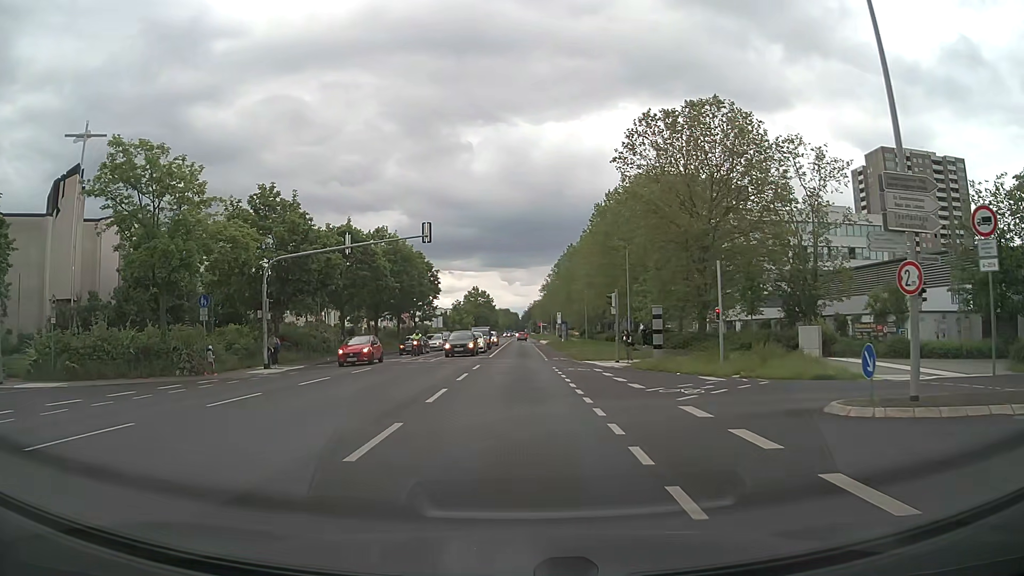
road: secondary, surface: asphalt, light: Day
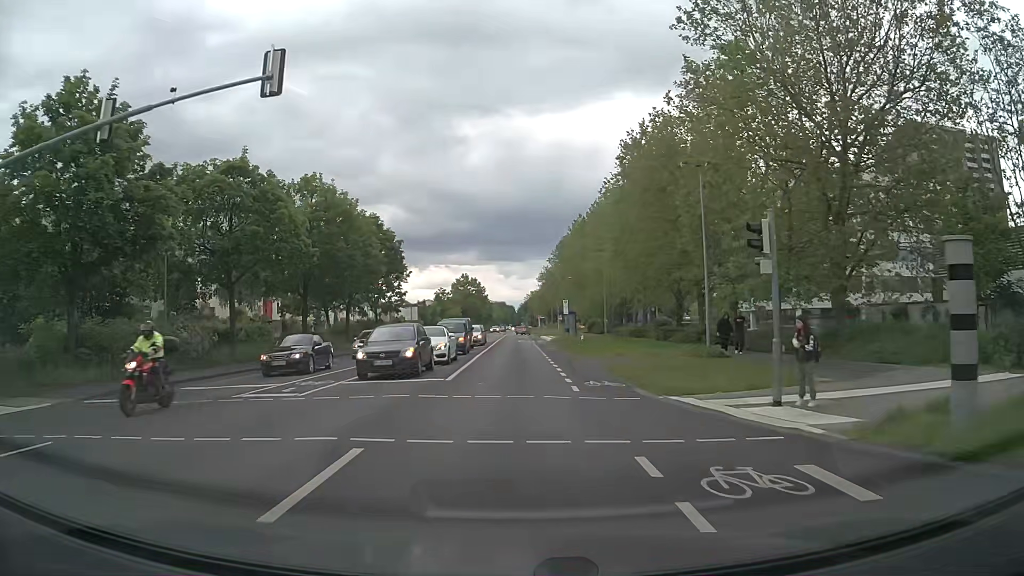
(0.0, +20.6) m; 0°
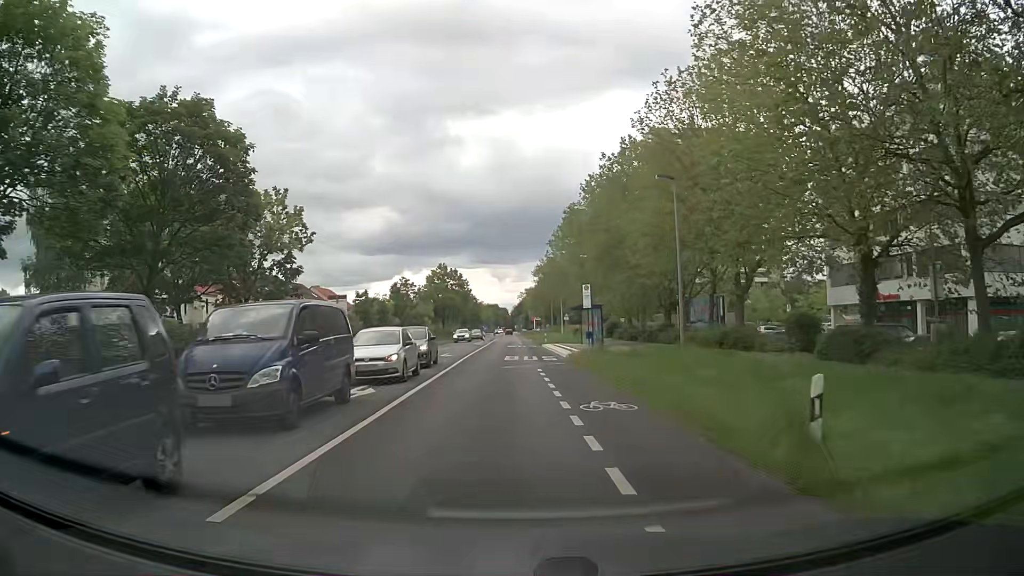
(+0.3, +29.3) m; +1°
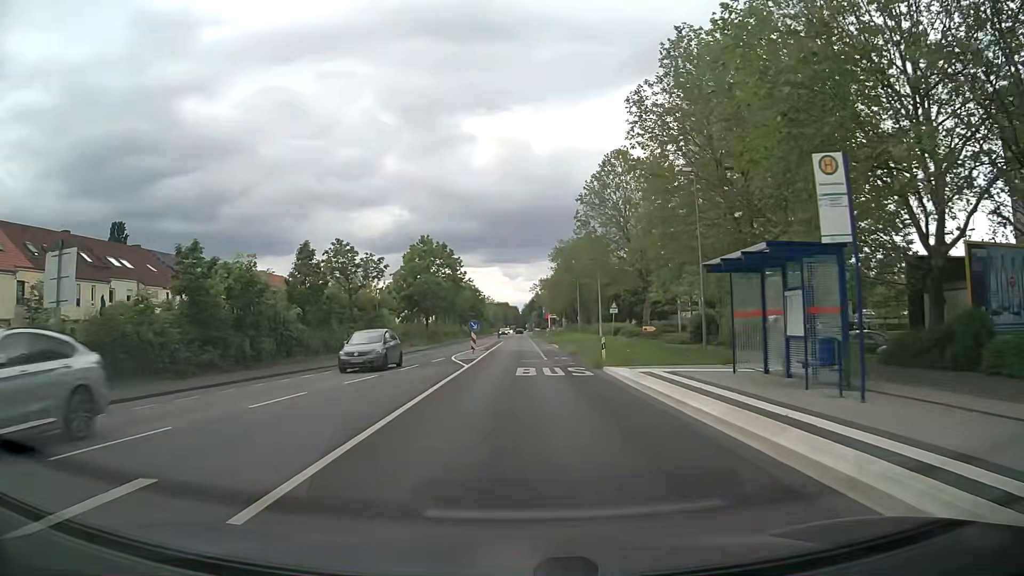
(-0.4, +33.1) m; -1°
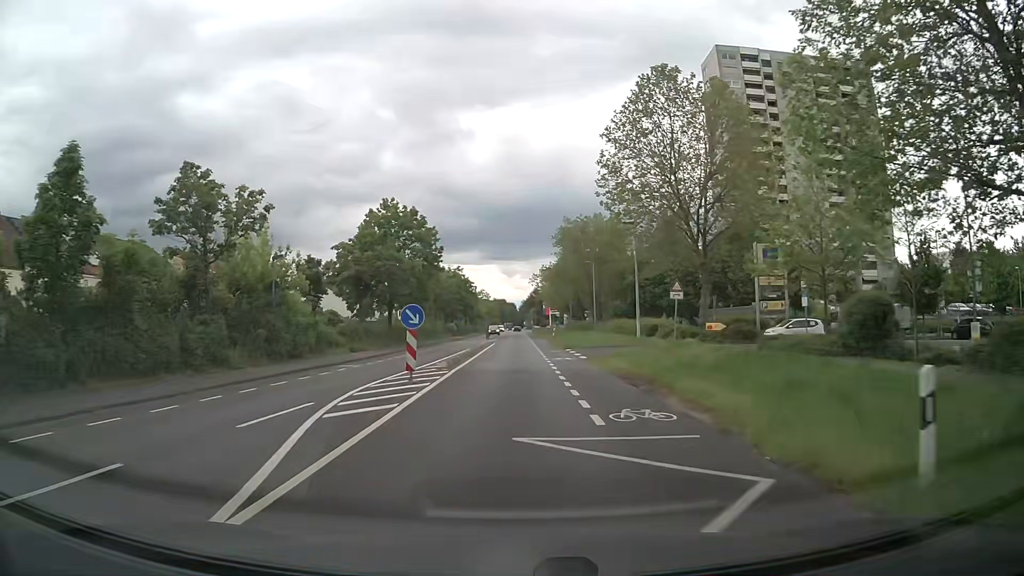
(0.0, +21.4) m; 0°
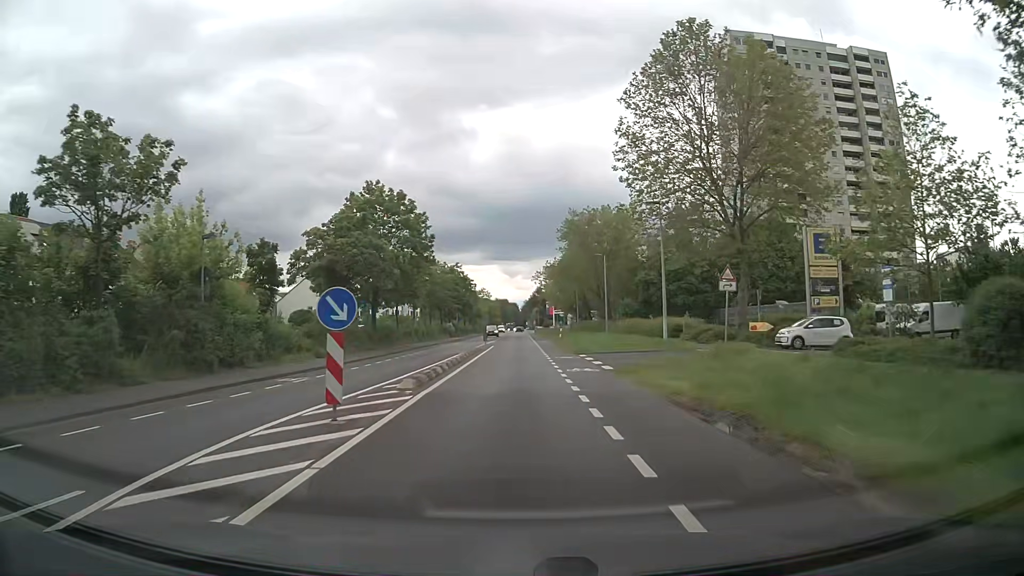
(0.0, +7.3) m; 0°
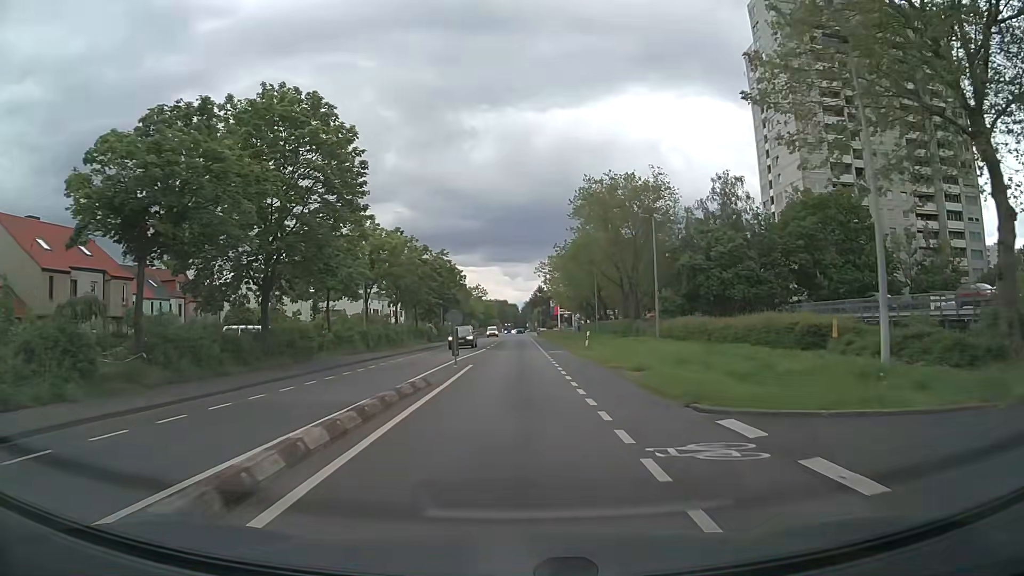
(0.0, +22.3) m; 0°
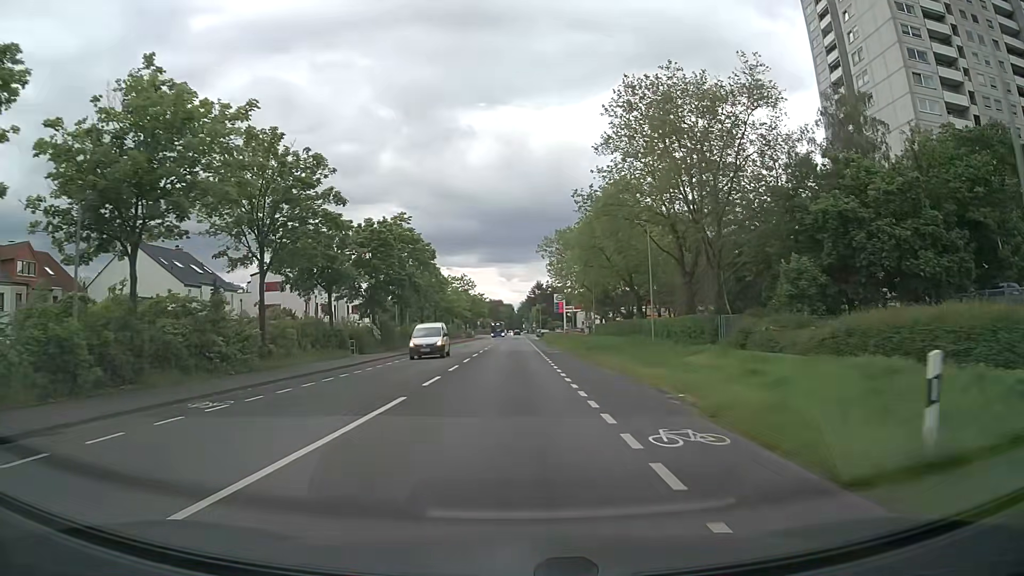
(0.0, +30.5) m; 0°
(0, +10) (0, +20) (0, +30) (0, +40) (0, +50) (0, +60) (0, +70) (0, +80) (0, +90) (0, +100) m
